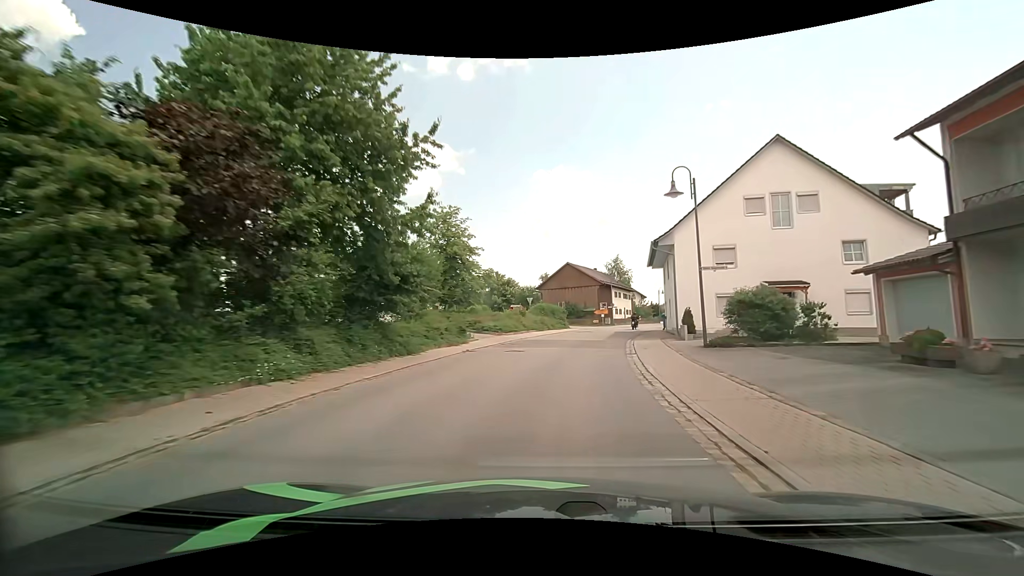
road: secondary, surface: asphalt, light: Day
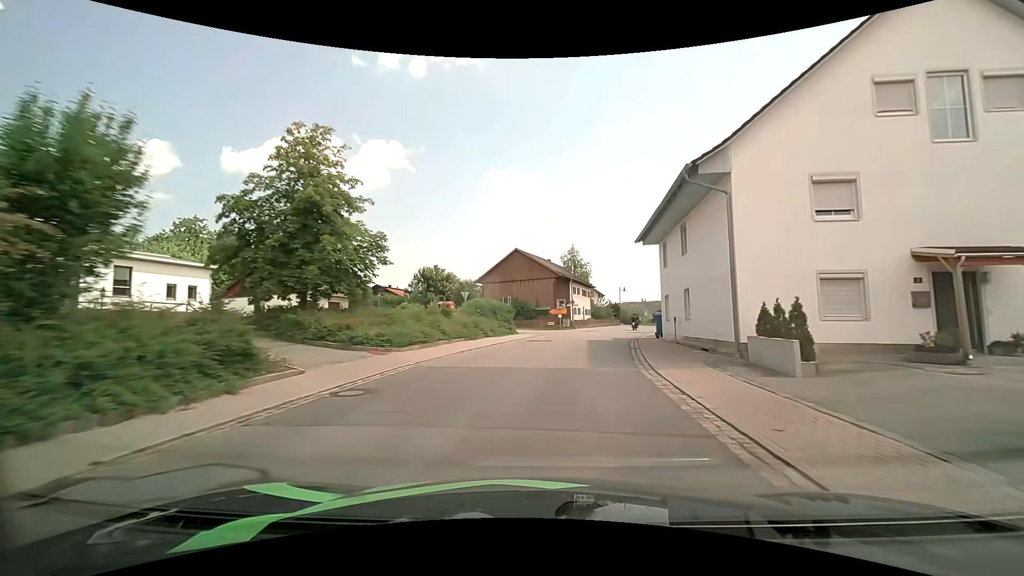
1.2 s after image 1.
(+0.8, +15.3) m; +6°
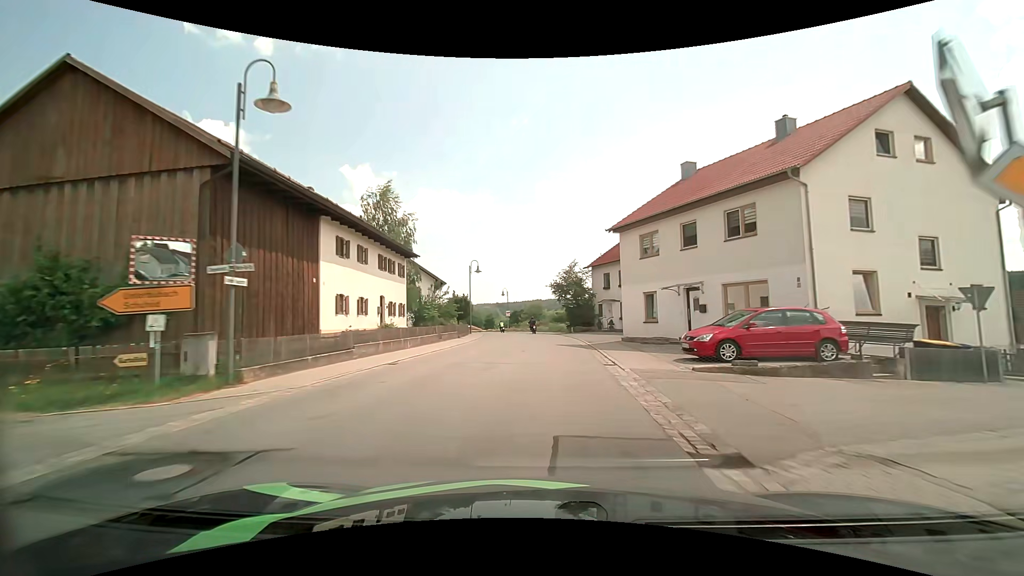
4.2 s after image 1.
(+5.9, +39.4) m; +16°
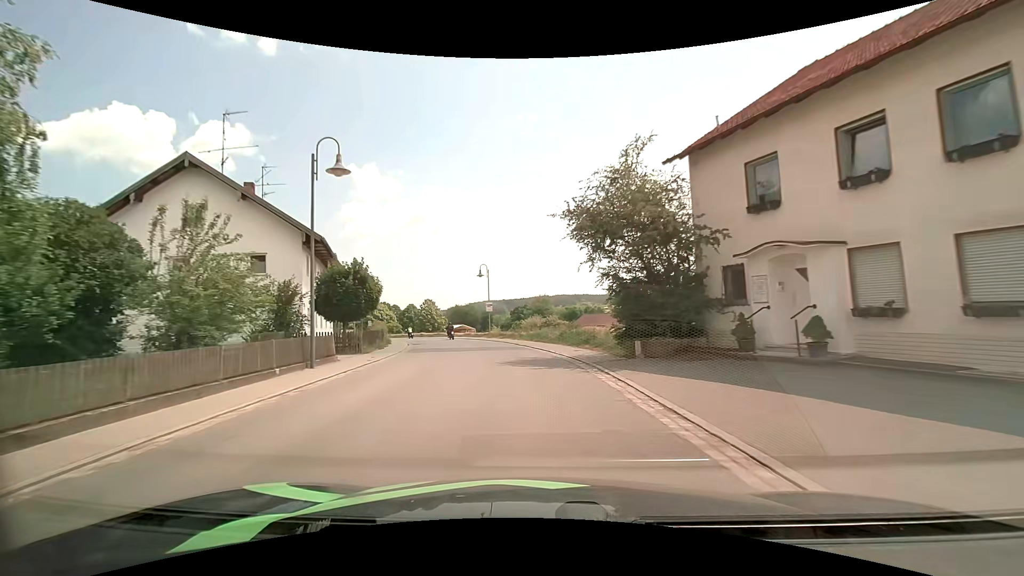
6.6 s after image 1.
(+0.5, +32.8) m; -1°
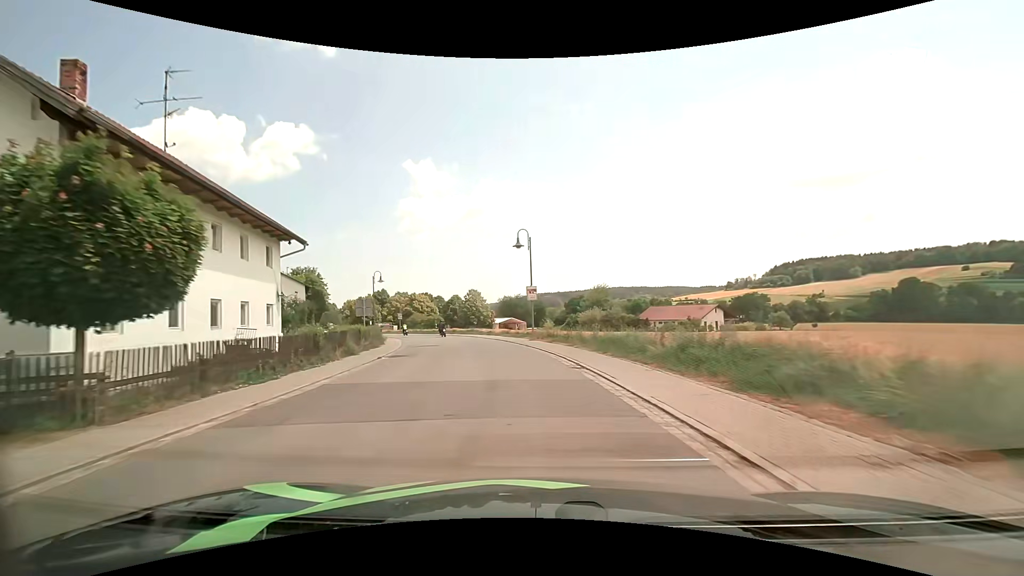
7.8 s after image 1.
(-0.6, +16.1) m; -6°
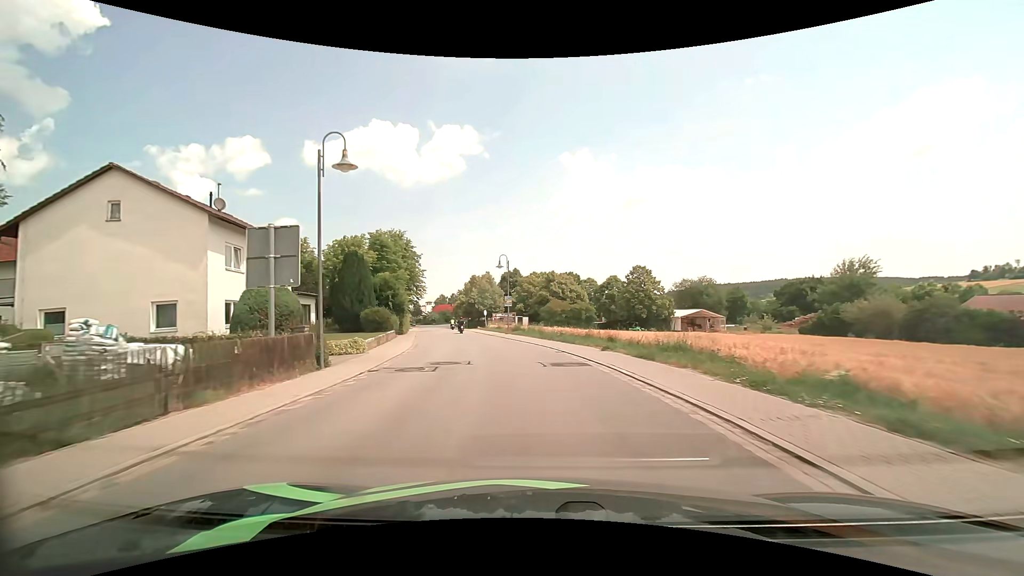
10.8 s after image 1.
(-6.5, +39.8) m; -18°
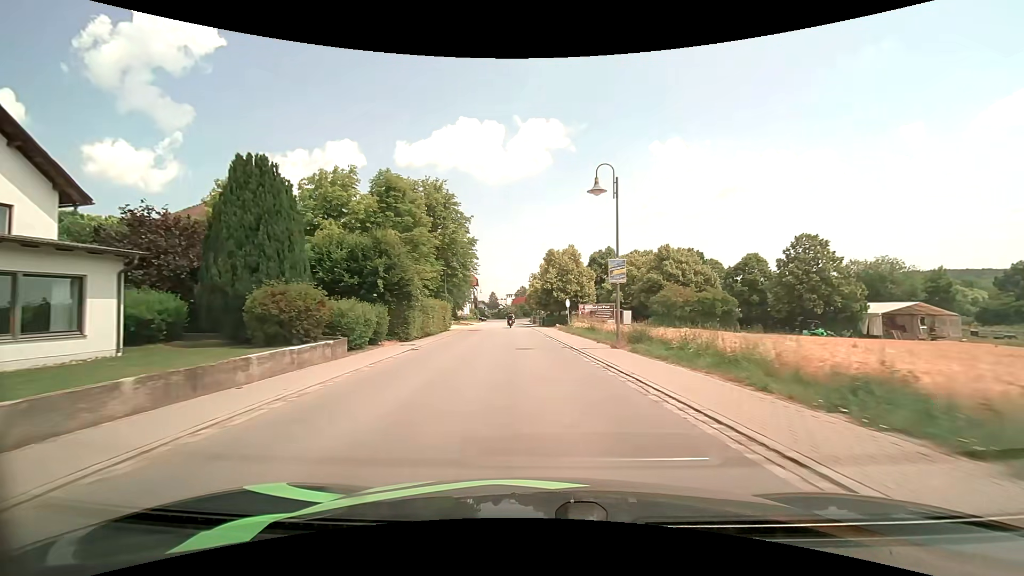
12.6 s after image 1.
(-2.3, +25.0) m; -10°
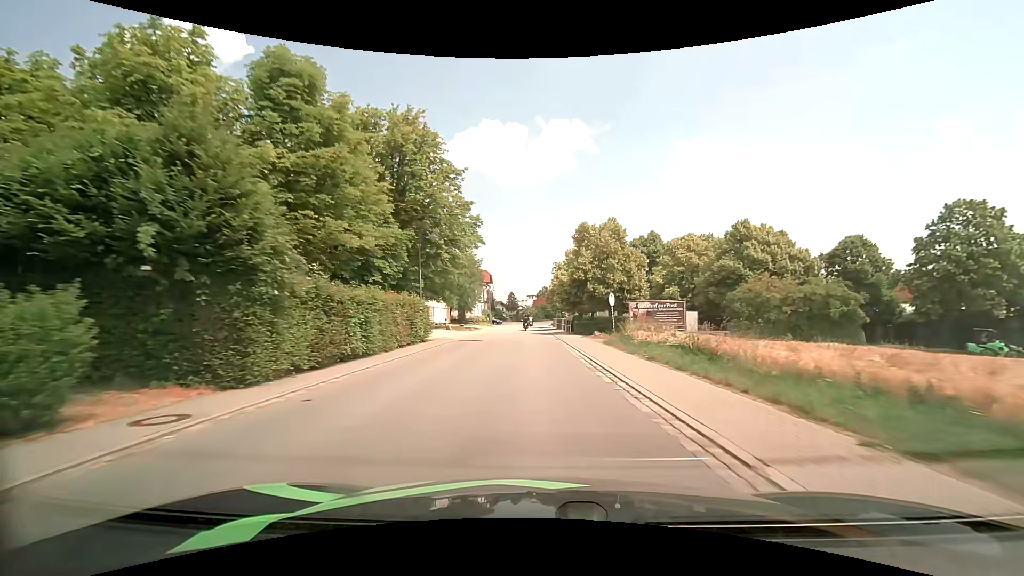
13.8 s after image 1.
(-0.4, +16.5) m; -3°
(0, +10) (0, +20) (-1, +30) (-1, +40) (-1, +50) (-2, +60) (-2, +70) (-2, +80) (-2, +90) (-1, +100) m
